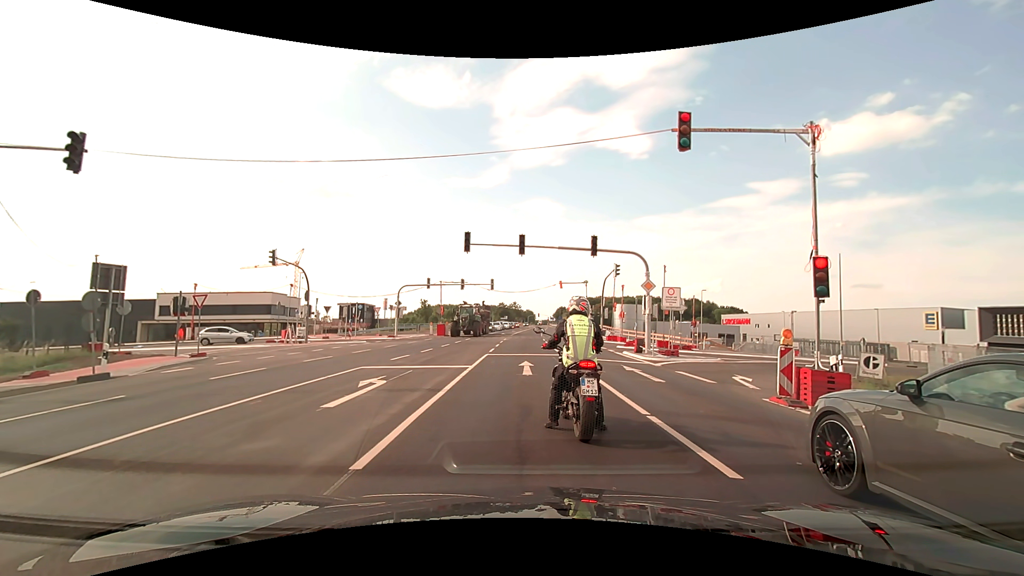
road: primary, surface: asphalt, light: Day
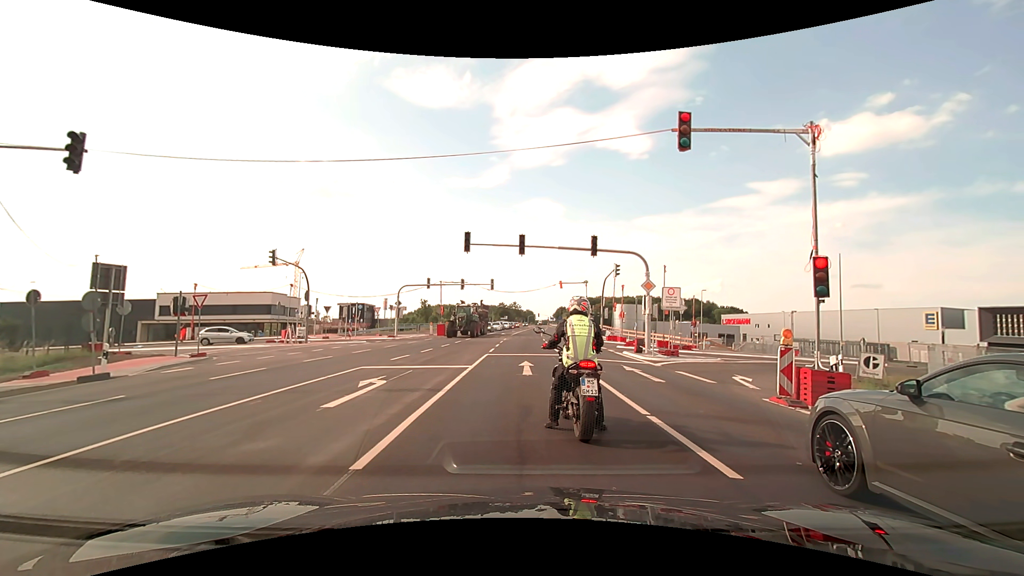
(0.0, 0.0) m; 0°
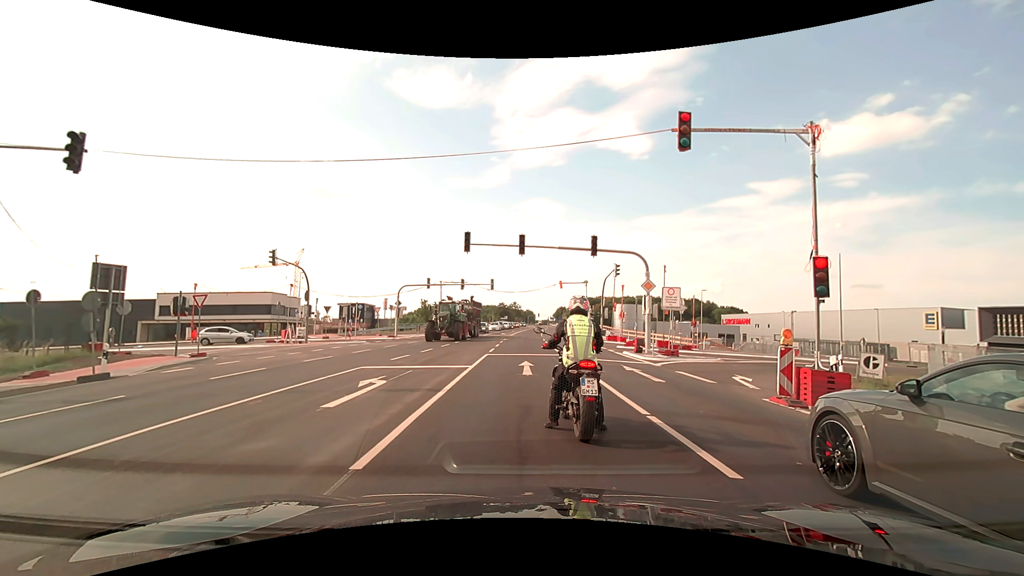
(0.0, 0.0) m; 0°
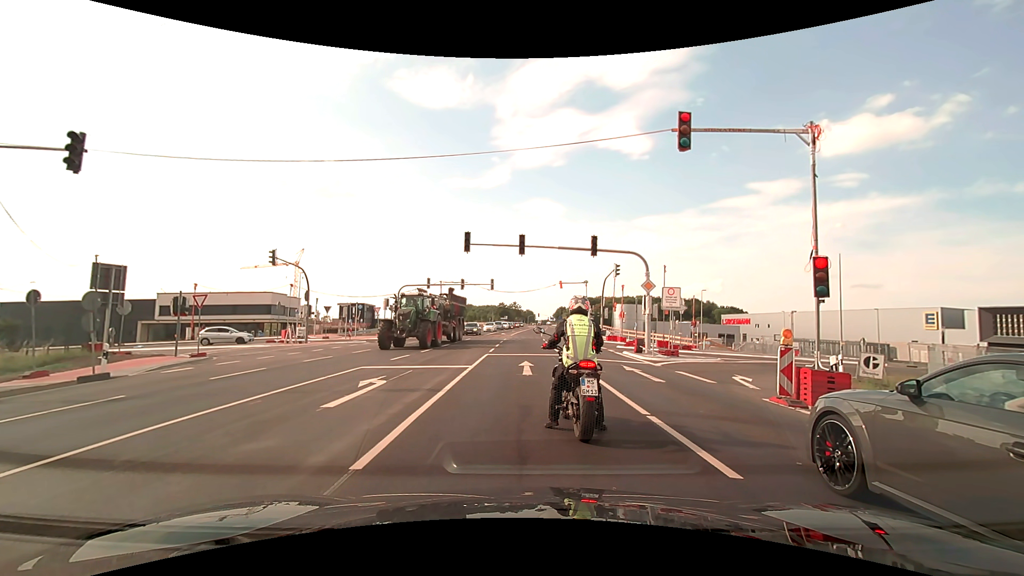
(0.0, 0.0) m; 0°
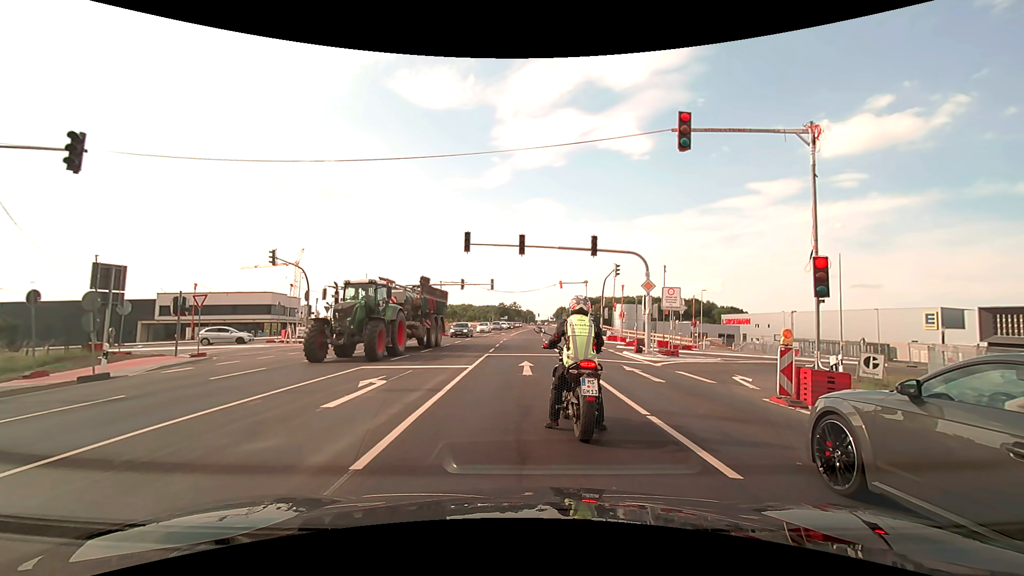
(0.0, 0.0) m; 0°
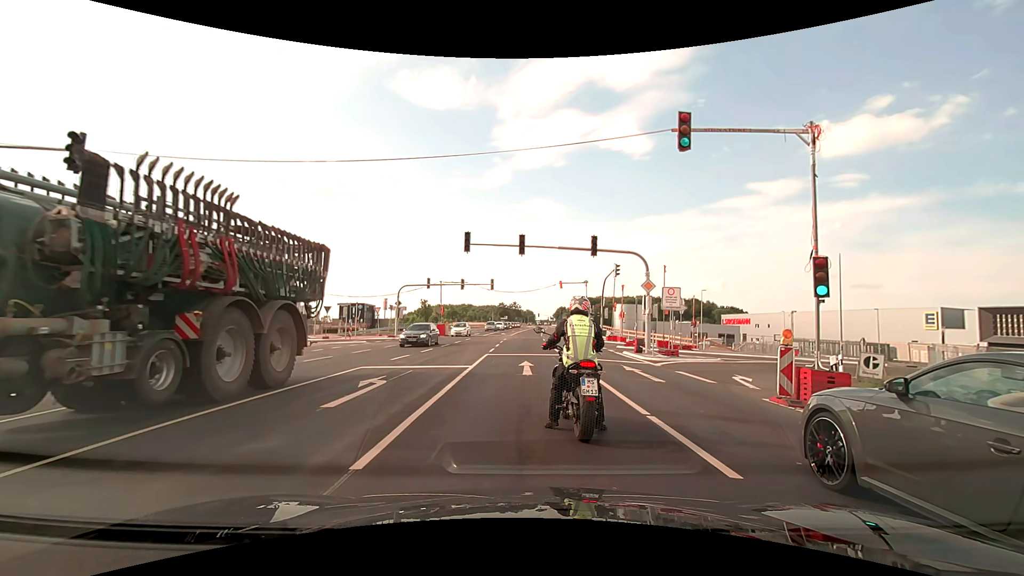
(0.0, 0.0) m; 0°
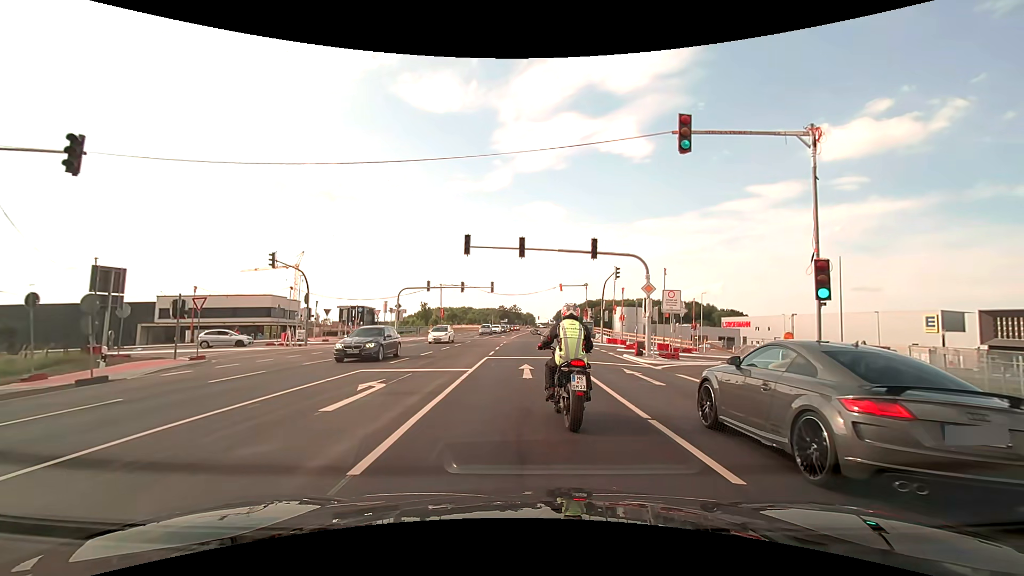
(0.0, 0.0) m; 0°
(0, +10) (0, +20) (0, +30) (0, +40) (0, +50) (0, +60) (+1, +70) (+1, +80) (+2, +90) (+2, +100) m
